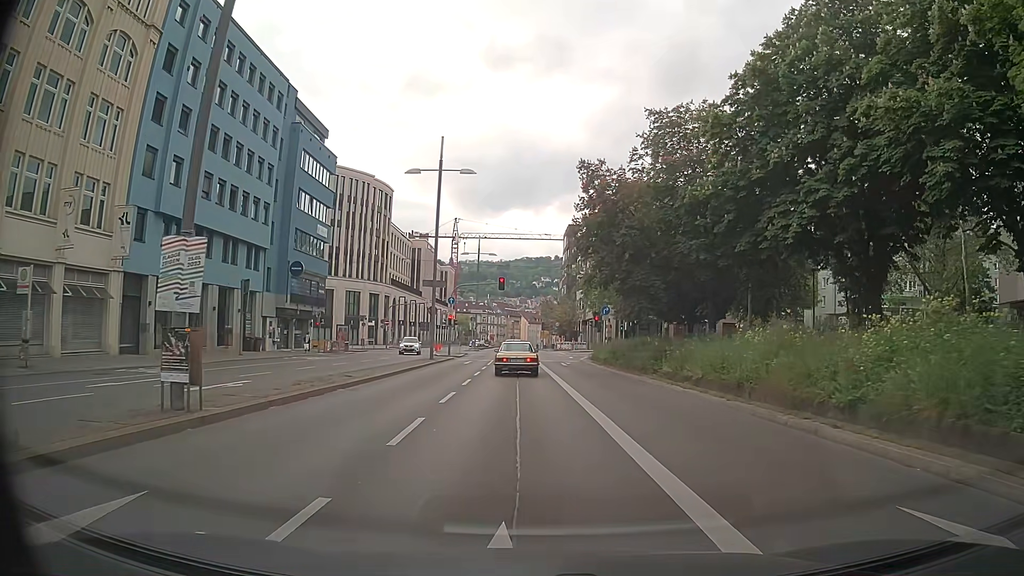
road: primary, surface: asphalt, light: Day
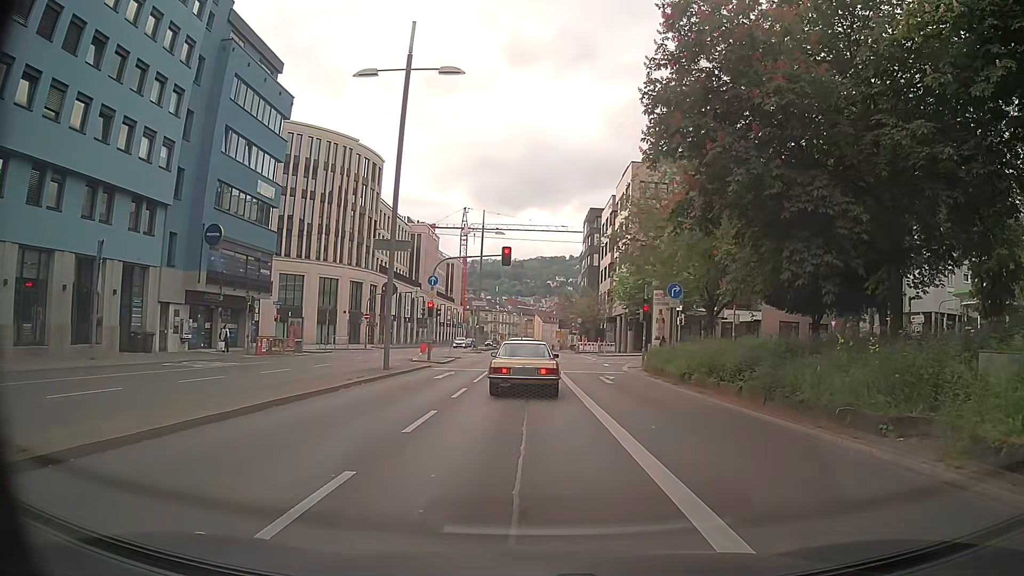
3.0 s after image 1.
(-0.3, +16.6) m; 0°
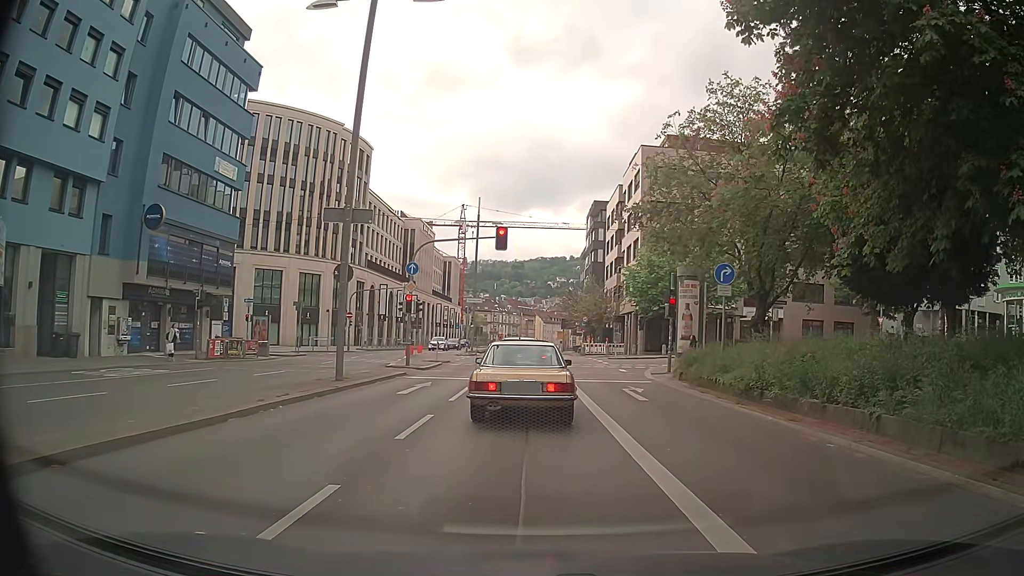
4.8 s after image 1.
(-0.2, +6.4) m; 0°
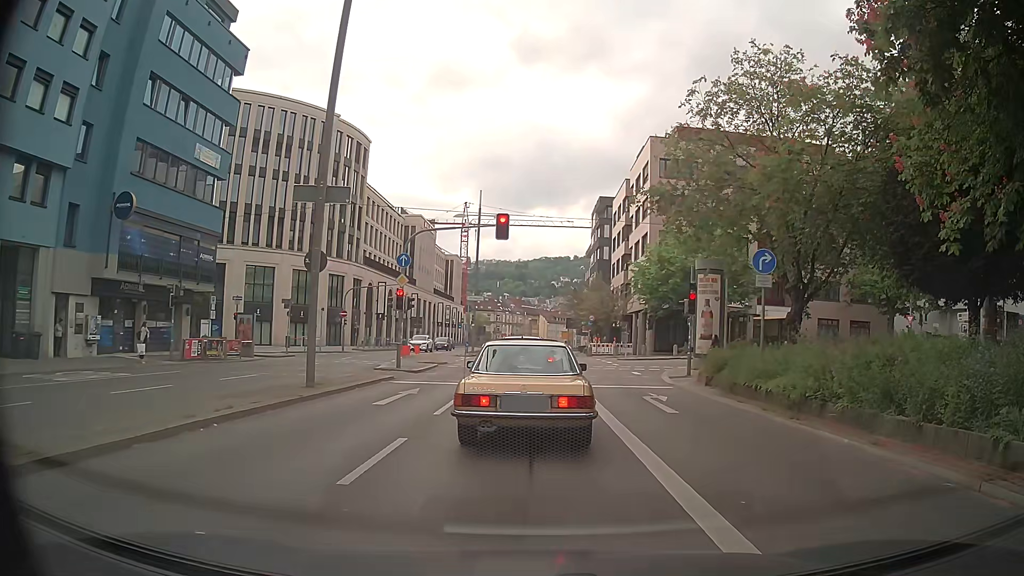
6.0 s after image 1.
(-0.1, +2.9) m; -2°
